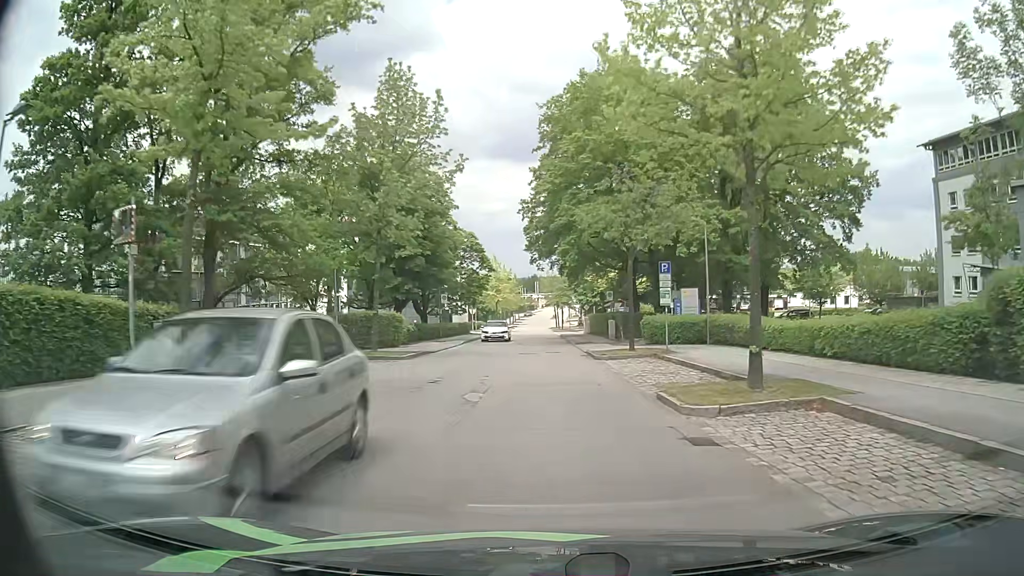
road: residential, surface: asphalt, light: Day
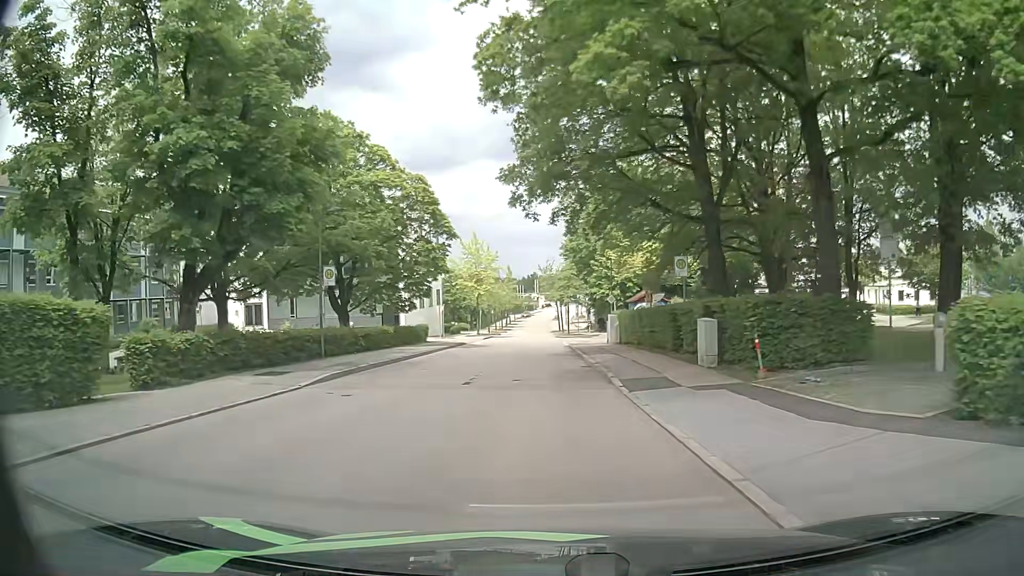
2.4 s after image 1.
(+0.1, +26.0) m; 0°
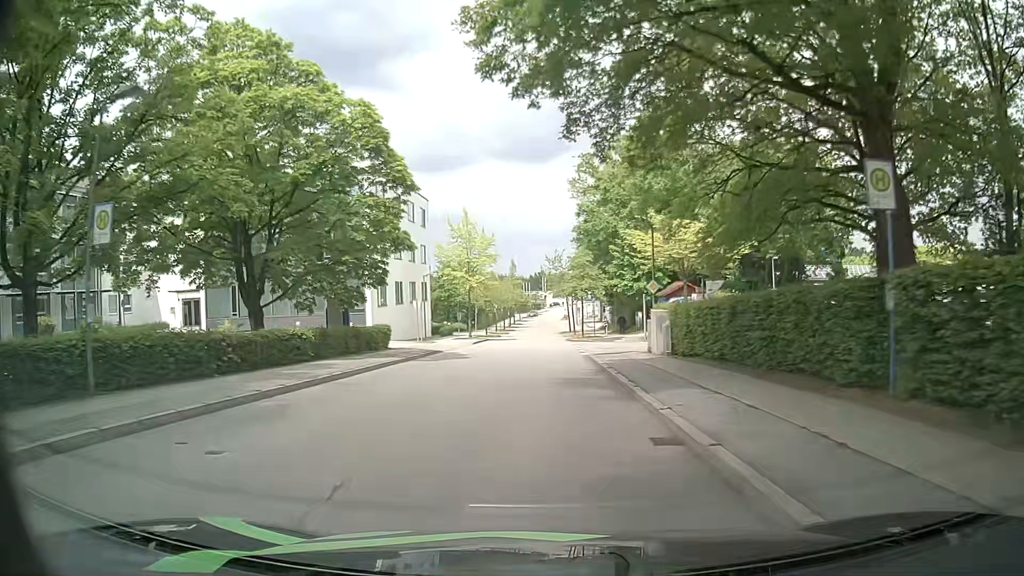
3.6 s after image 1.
(-0.1, +13.5) m; 0°
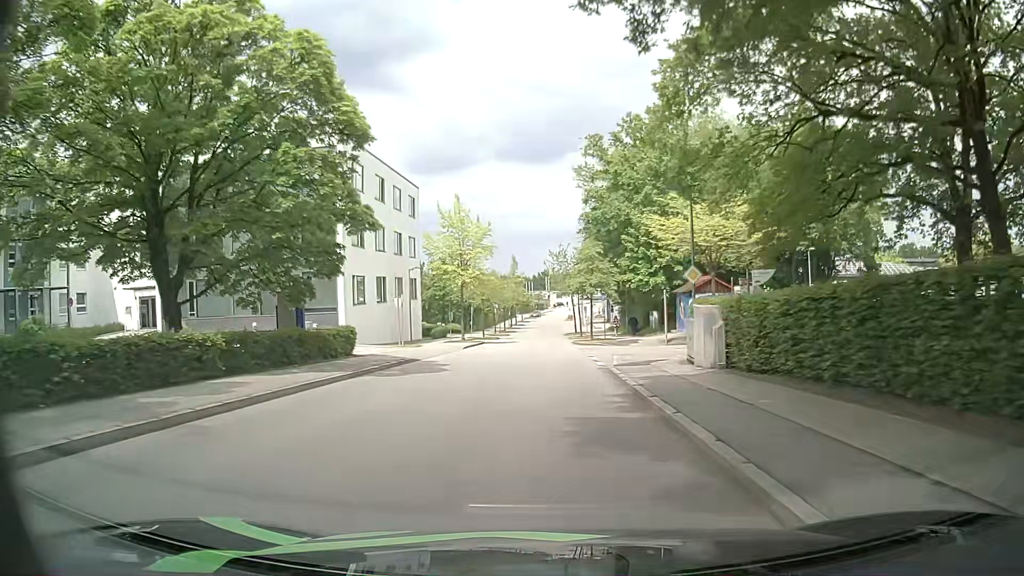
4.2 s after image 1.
(-0.1, +6.8) m; -1°
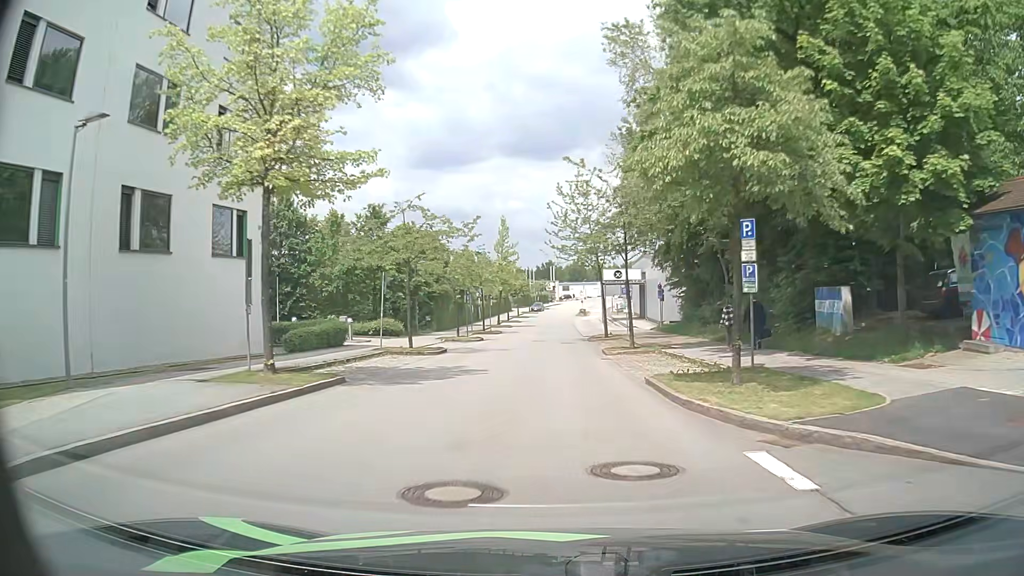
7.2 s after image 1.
(-0.1, +35.2) m; -1°
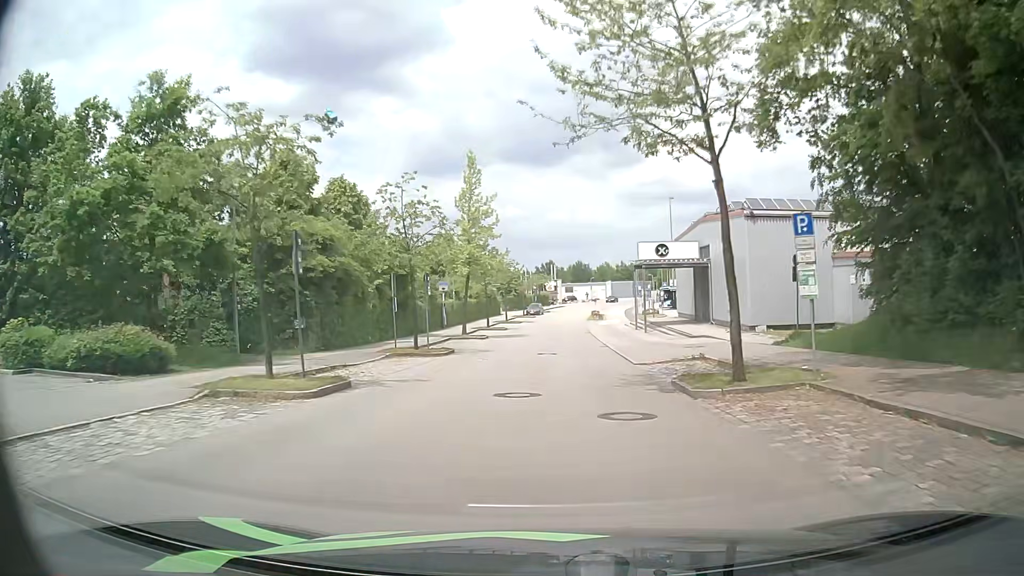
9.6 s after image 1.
(+0.1, +28.9) m; 0°
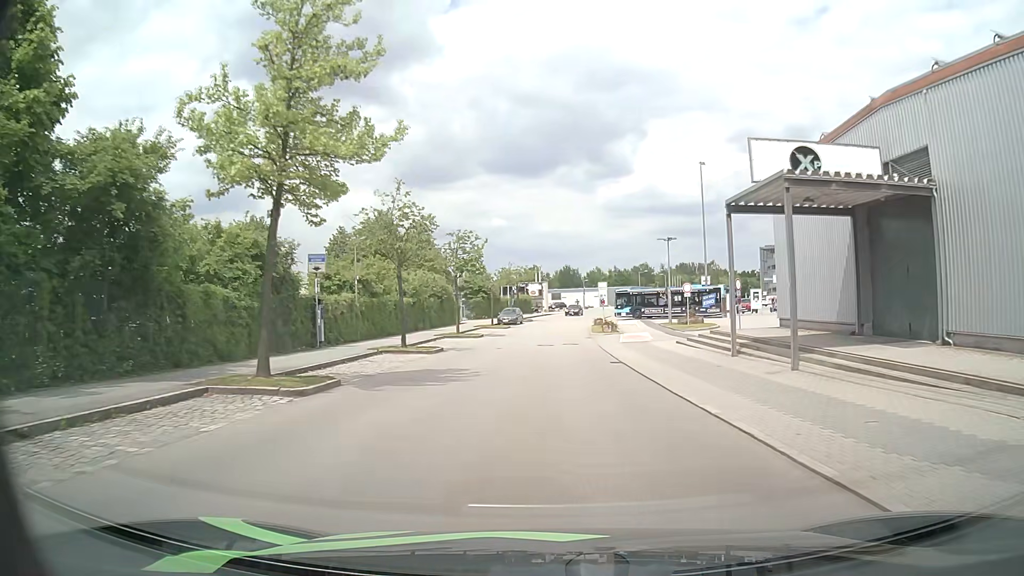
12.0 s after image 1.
(+0.2, +28.0) m; +1°
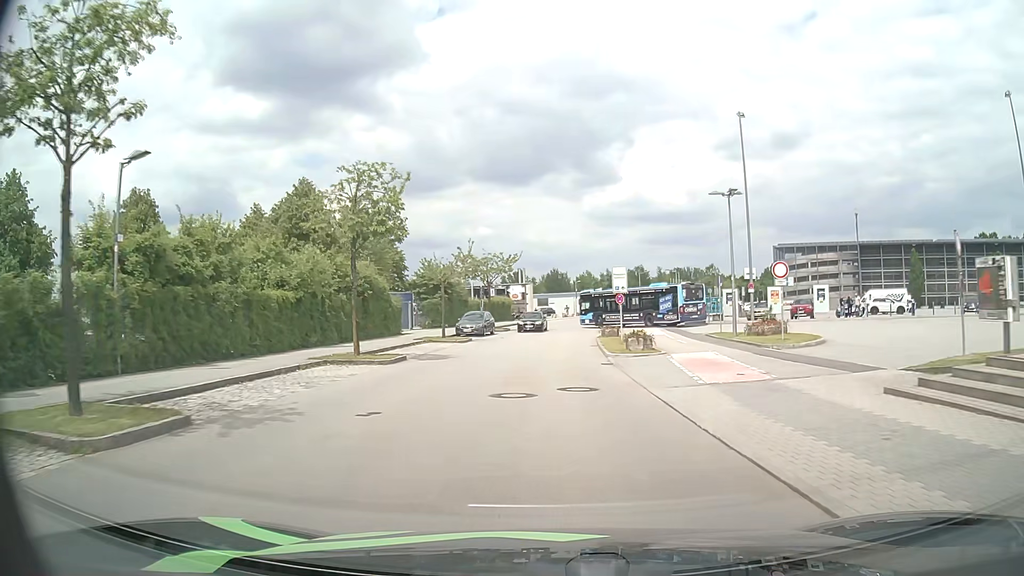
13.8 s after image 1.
(+0.3, +19.5) m; +1°
(0, +10) (0, +20) (+1, +30) (+1, +40) (+2, +50) (+3, +60) (+4, +70) (+6, +80) (+10, +89) (+14, +98) m
